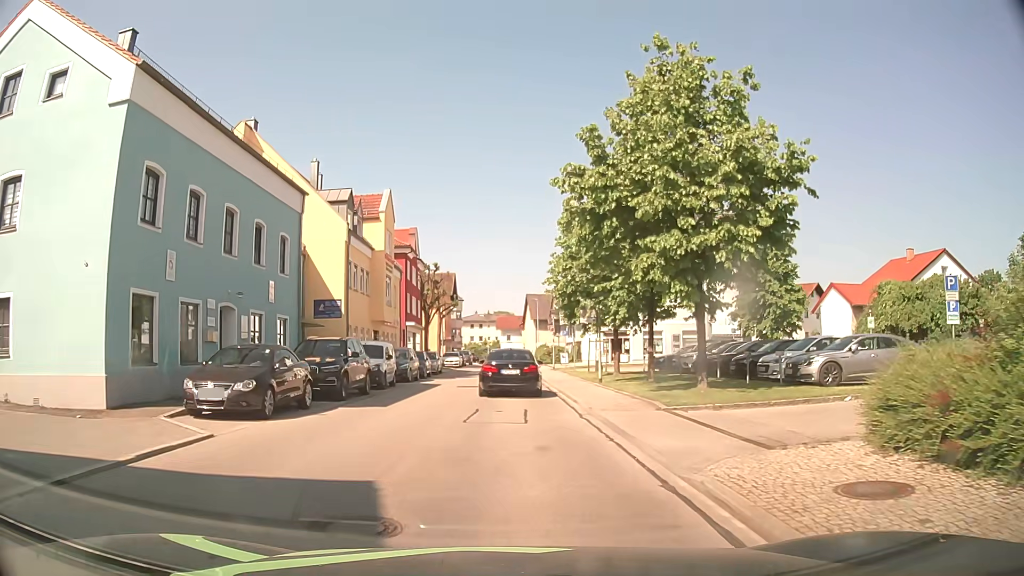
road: unclassified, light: Day
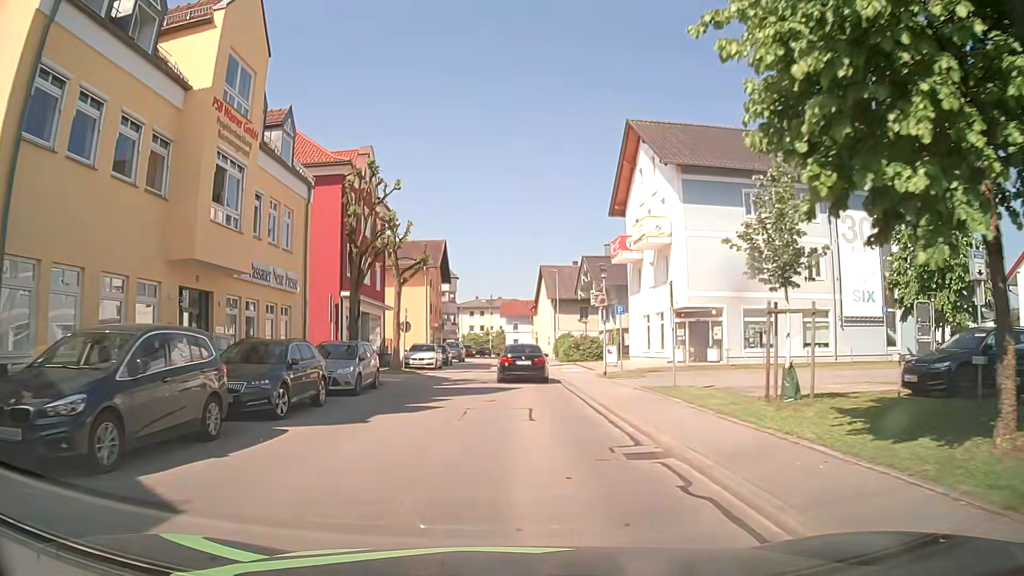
(0.0, +24.6) m; 0°
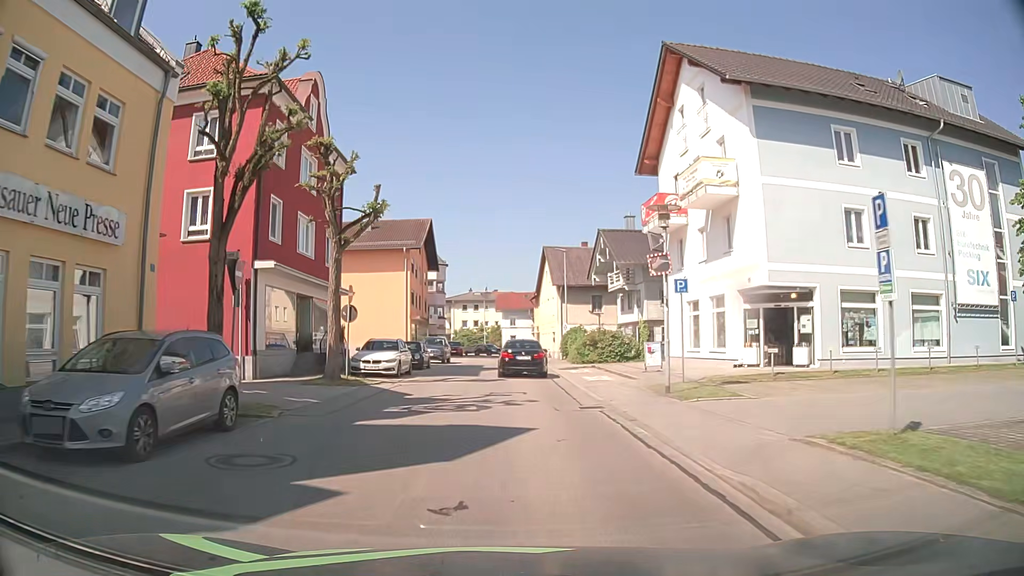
(+0.1, +11.4) m; +1°
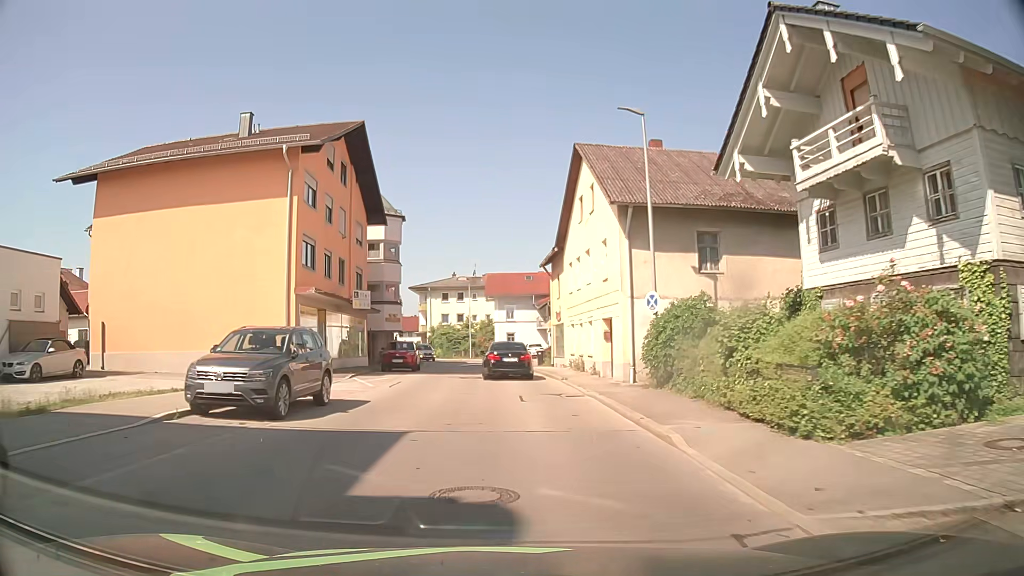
(+0.1, +30.3) m; +1°
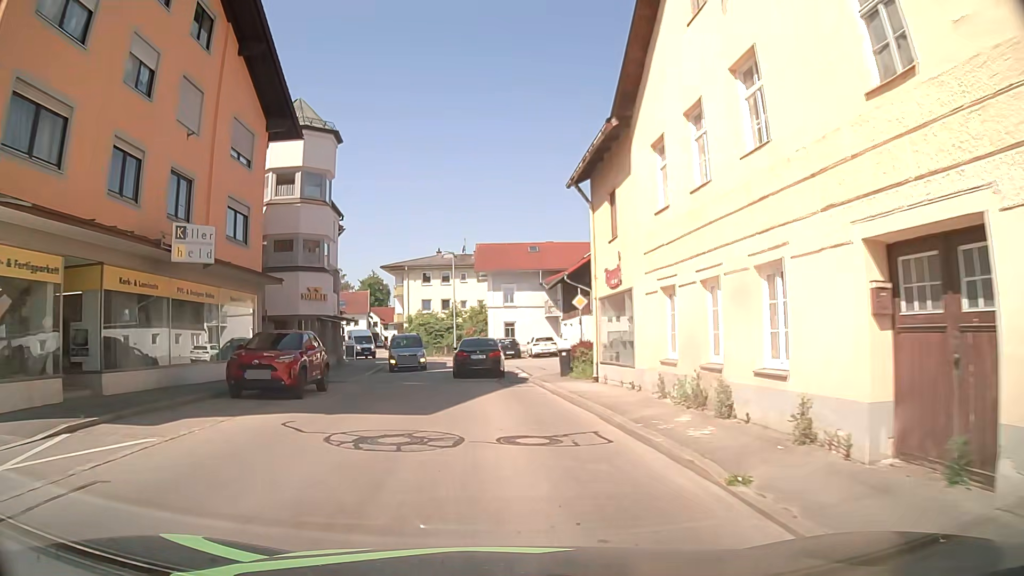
(-0.1, +18.6) m; 0°
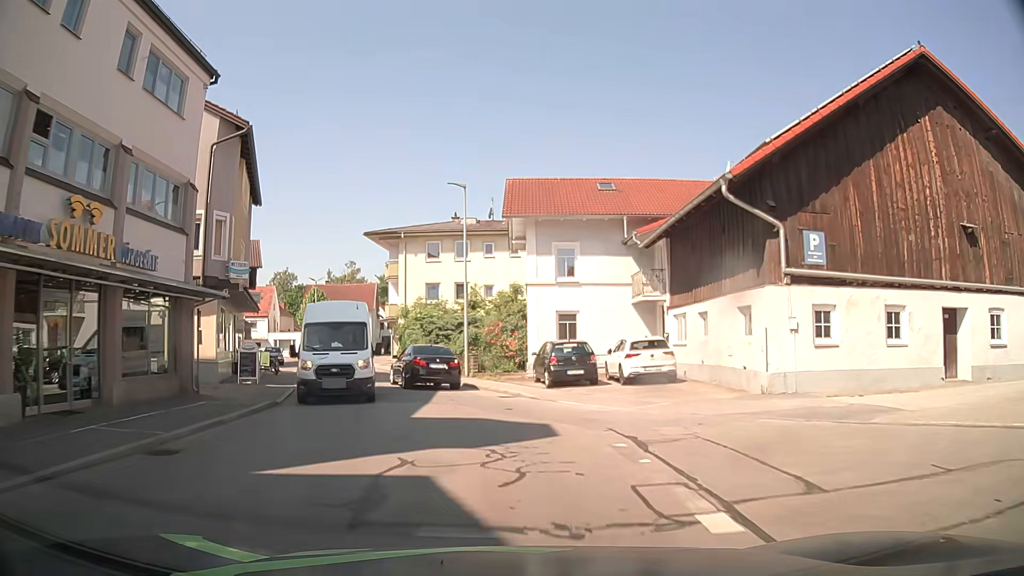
(-0.6, +23.8) m; -4°
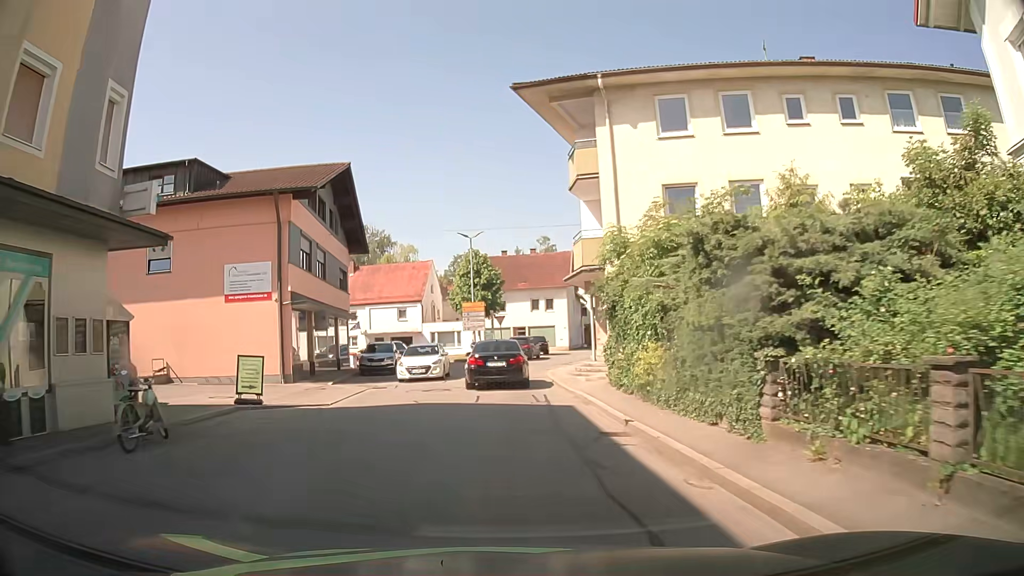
(-3.0, +26.6) m; -16°
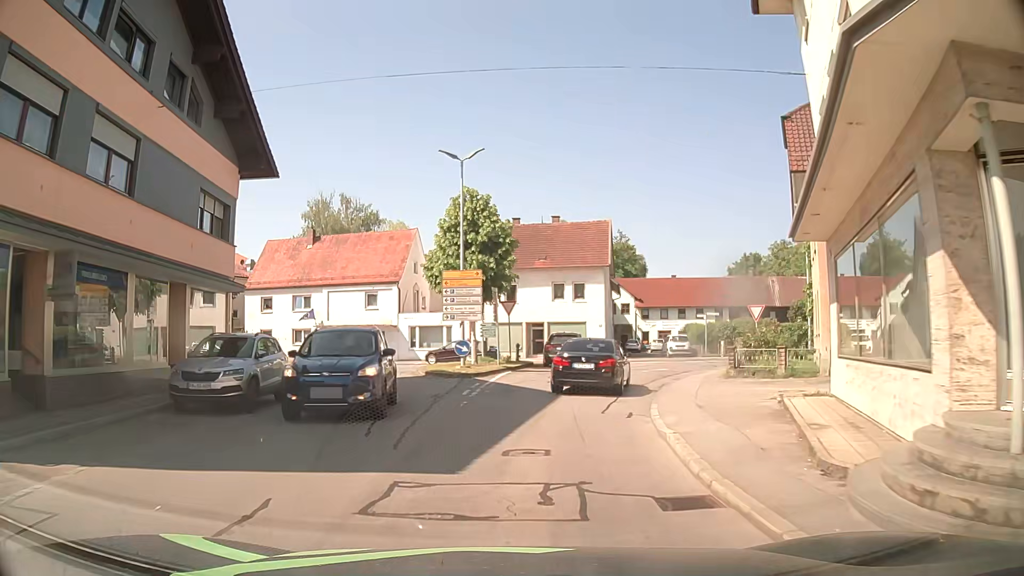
(-0.2, +19.8) m; -4°
(+1, +10) (+2, +20) (+5, +30) (+4, +39) (-5, +44) (-14, +48) (-23, +52) (-32, +56) (-41, +61) (-50, +66) m
